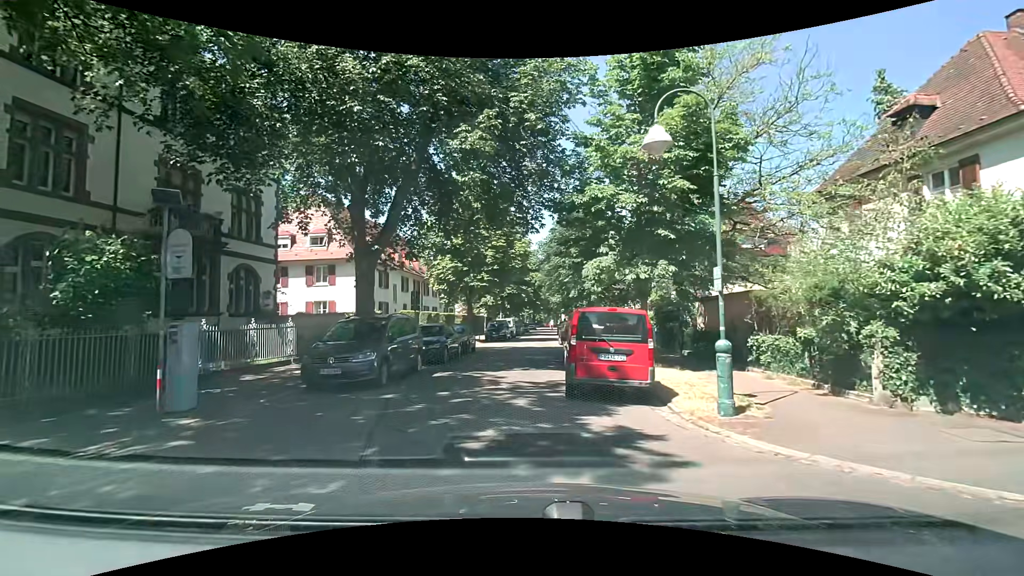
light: Day
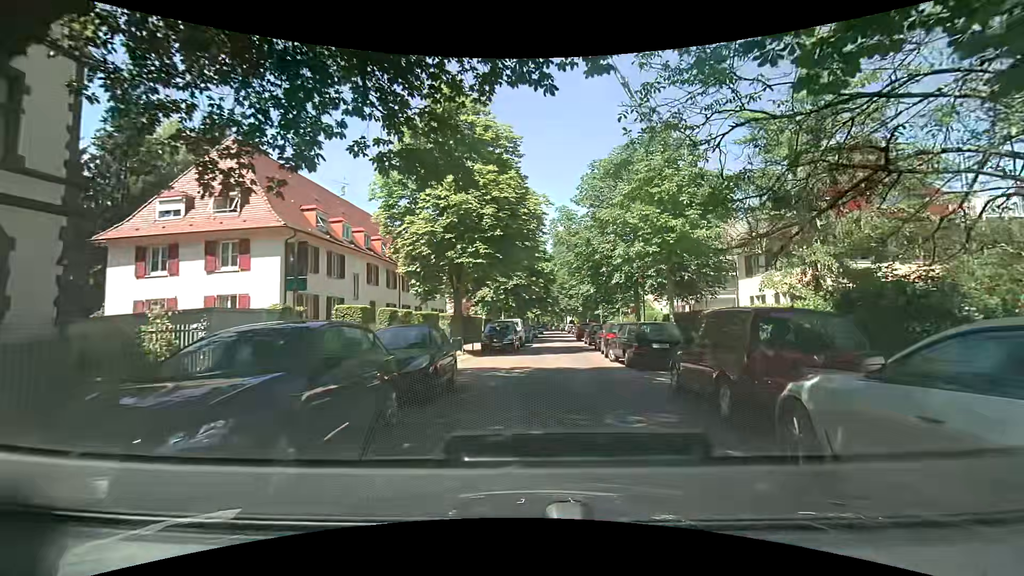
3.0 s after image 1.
(-0.3, +14.4) m; +3°
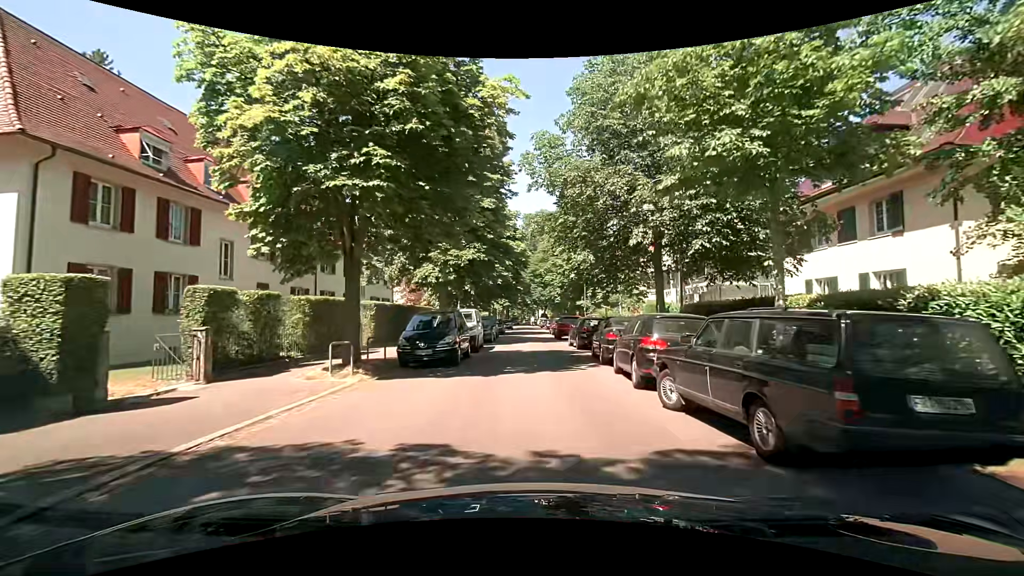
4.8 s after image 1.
(+0.4, +11.4) m; +4°
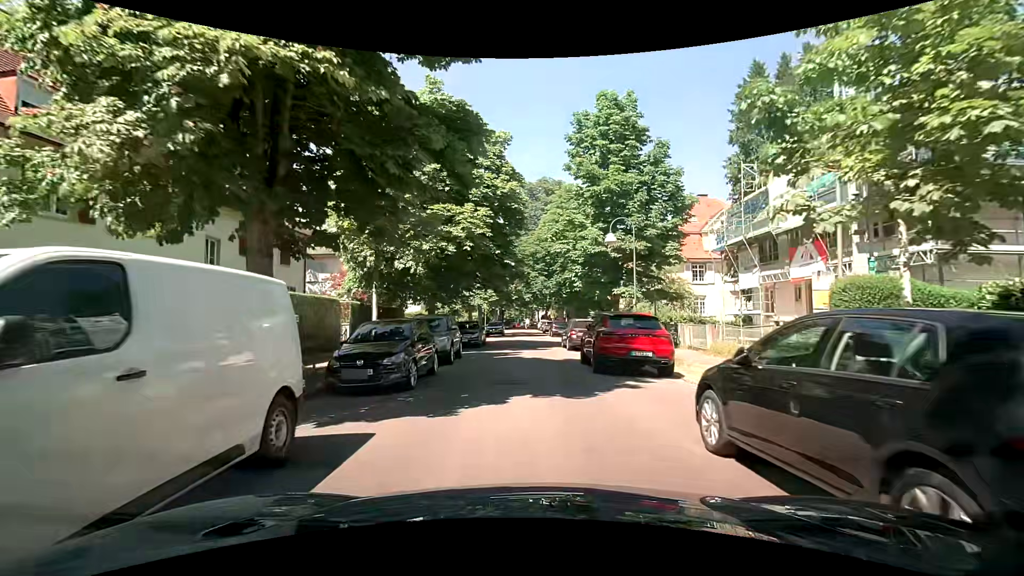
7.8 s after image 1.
(-0.5, +19.7) m; -2°
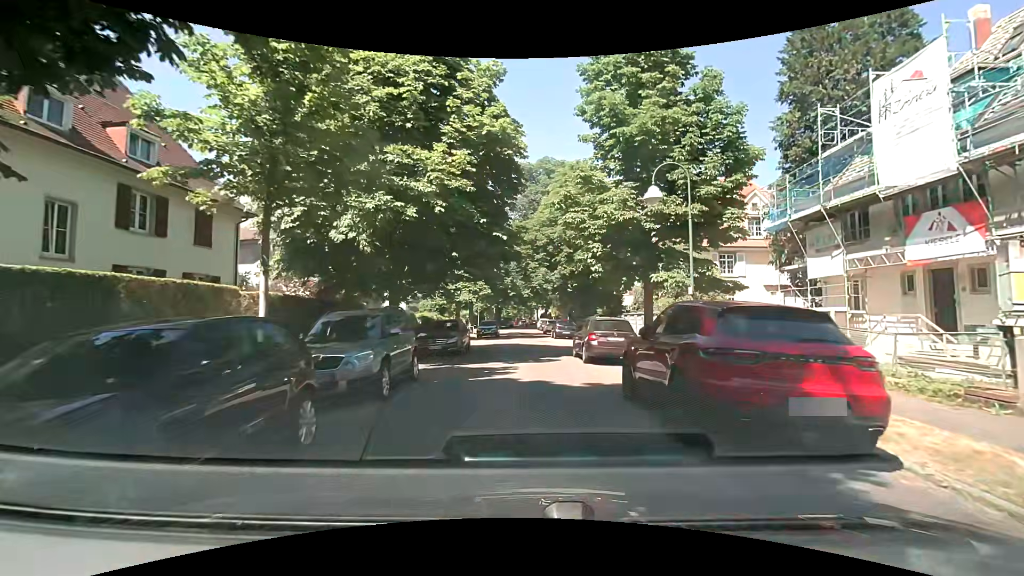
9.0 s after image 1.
(0.0, +7.2) m; 0°
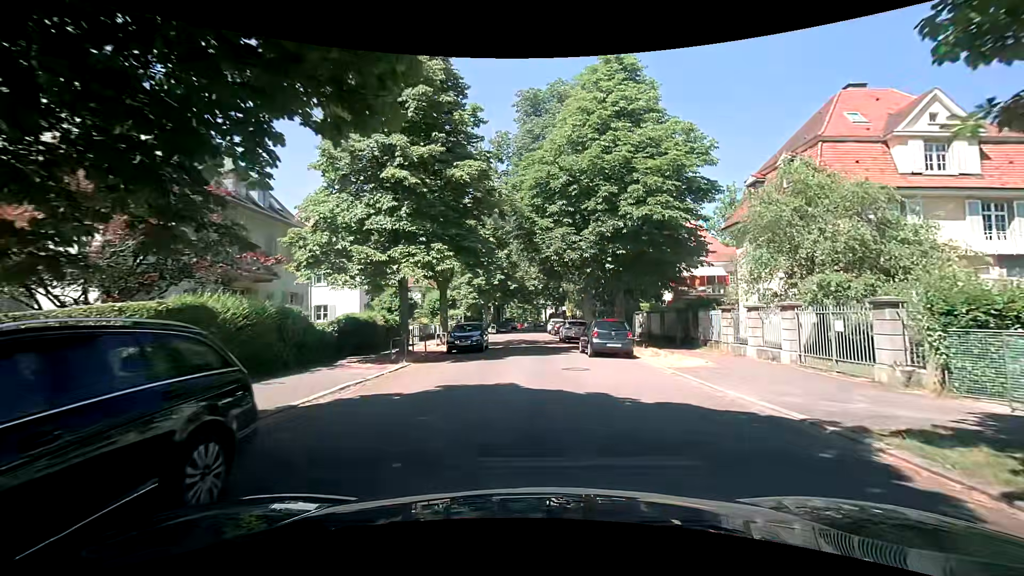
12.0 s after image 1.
(0.0, +17.9) m; 0°
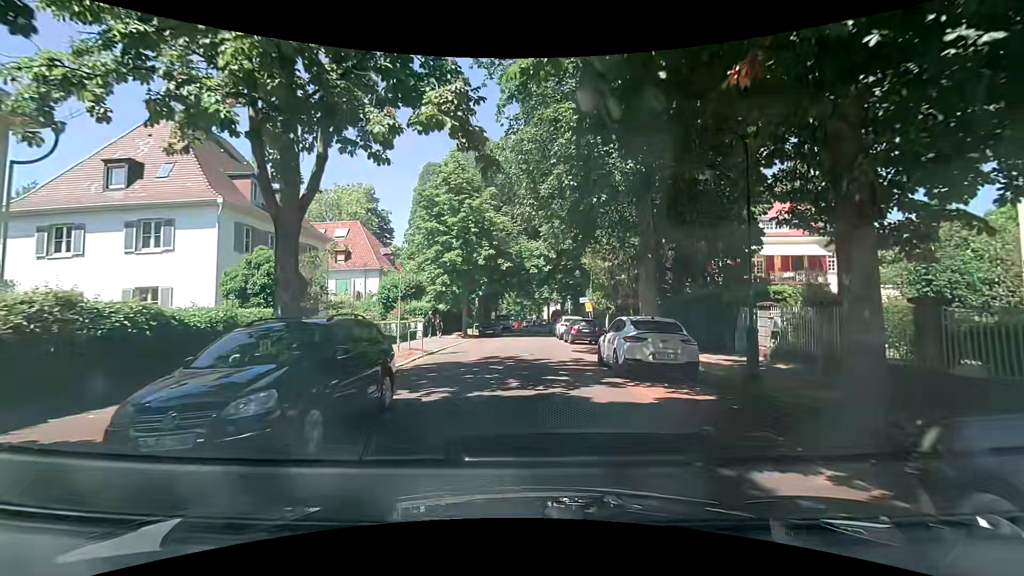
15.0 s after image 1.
(-0.1, +18.7) m; -1°
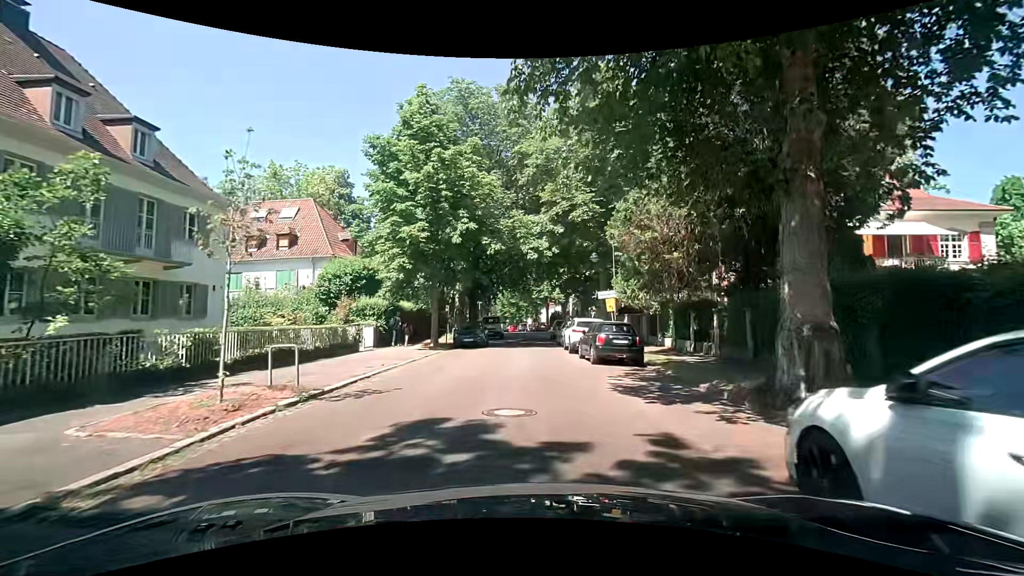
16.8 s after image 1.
(0.0, +10.9) m; 0°
